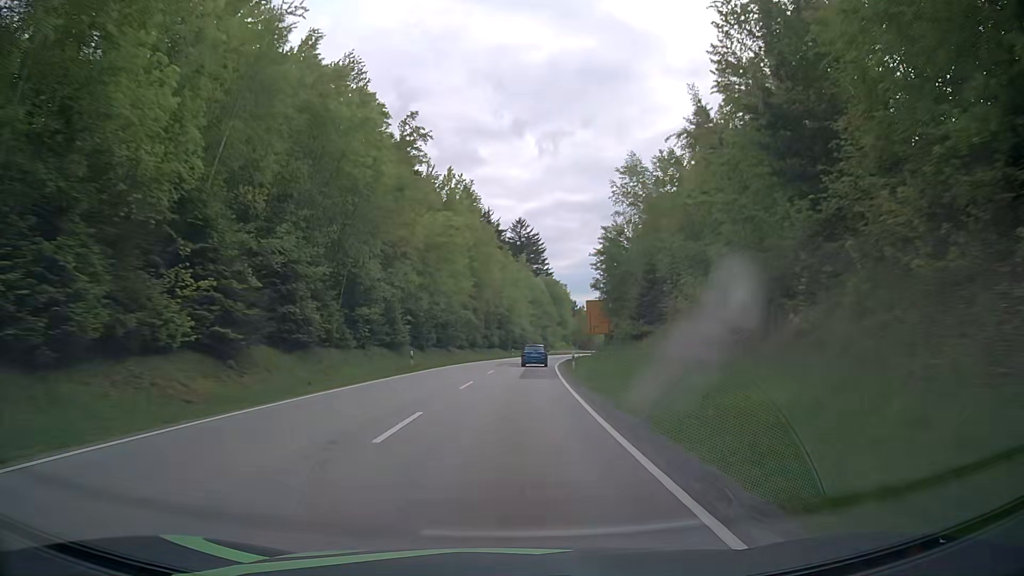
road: secondary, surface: asphalt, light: Day
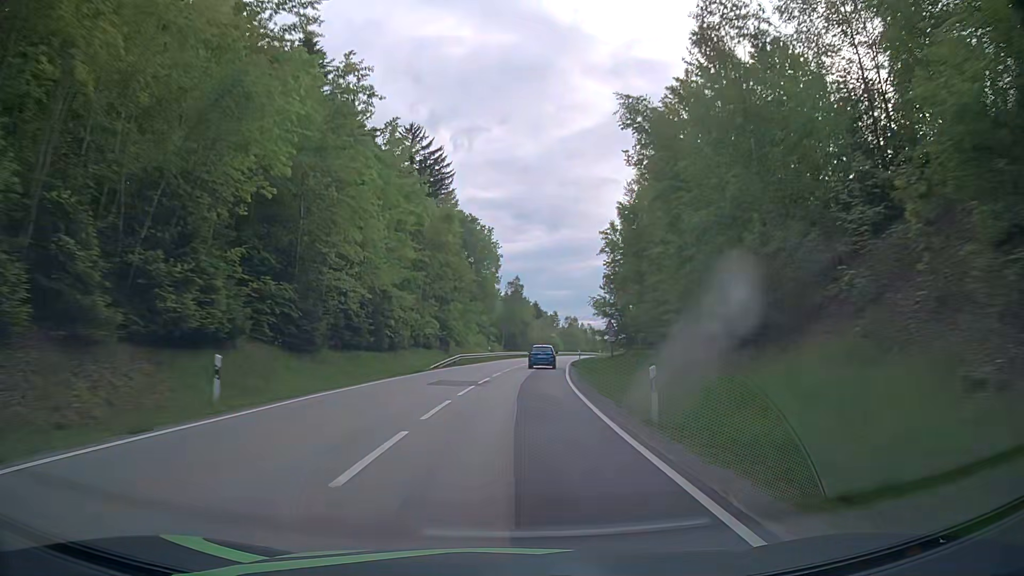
(+4.1, +73.0) m; +7°
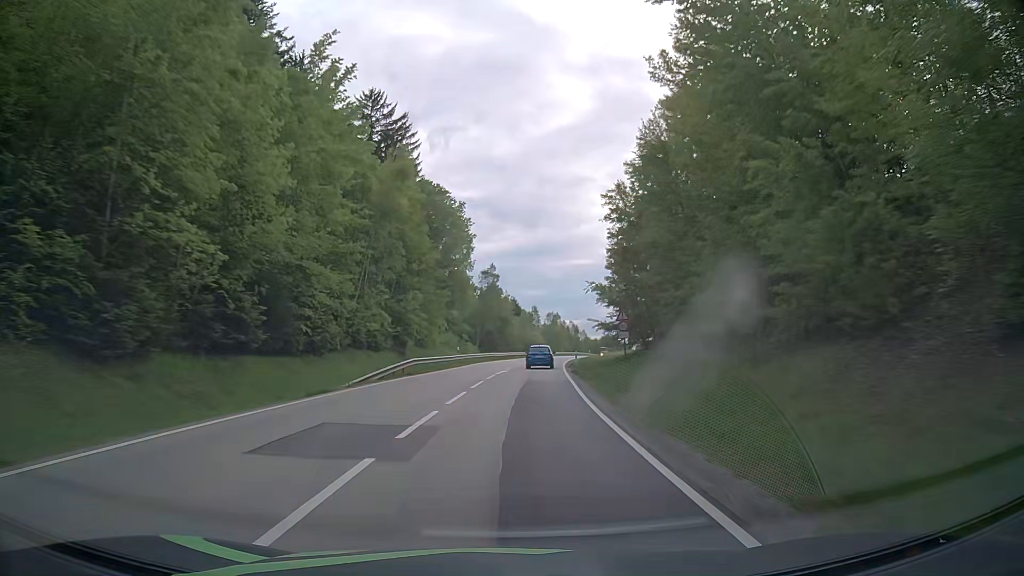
(+0.3, +14.4) m; +1°
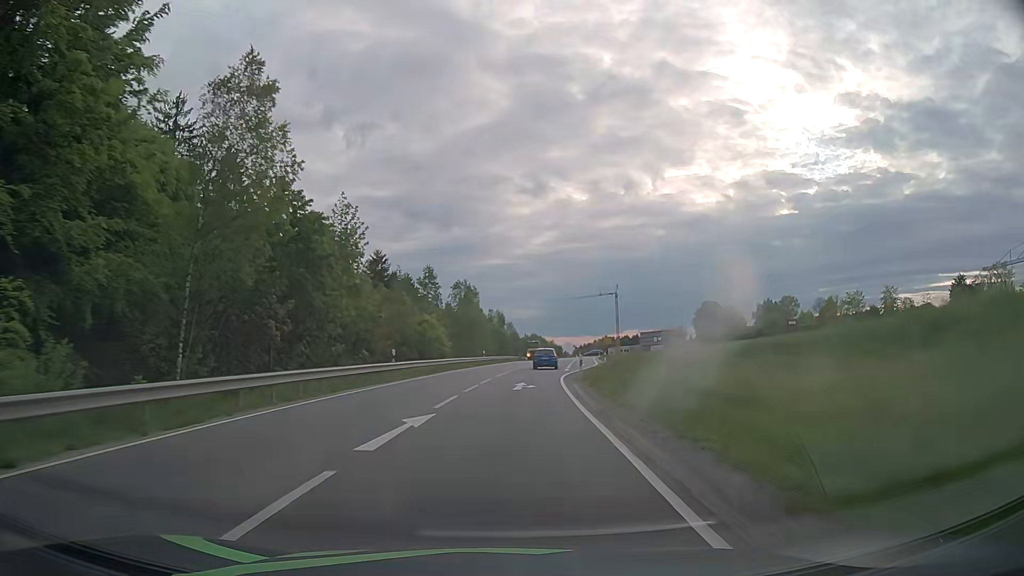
(+5.4, +66.1) m; +8°
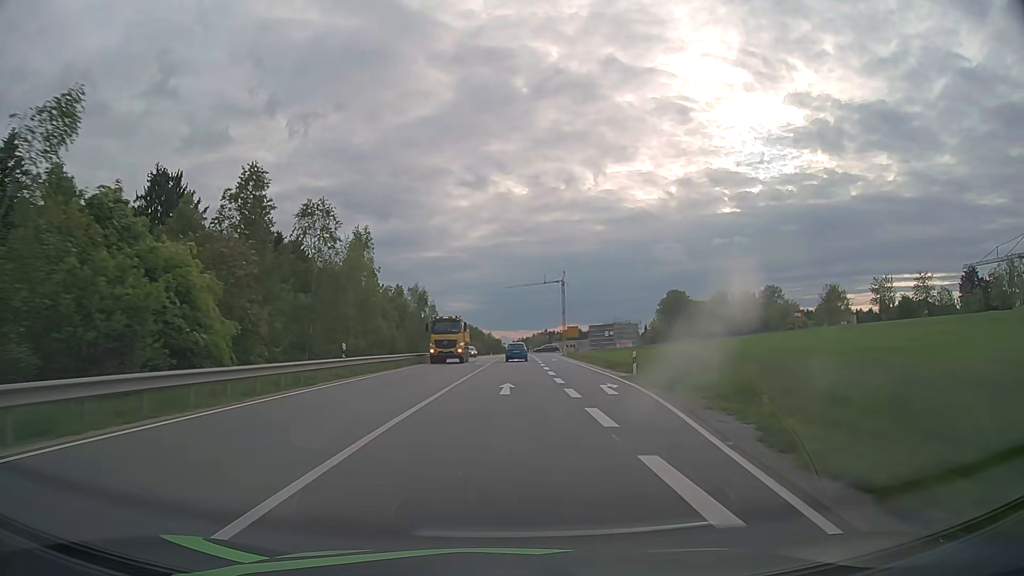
(+1.8, +39.0) m; +5°
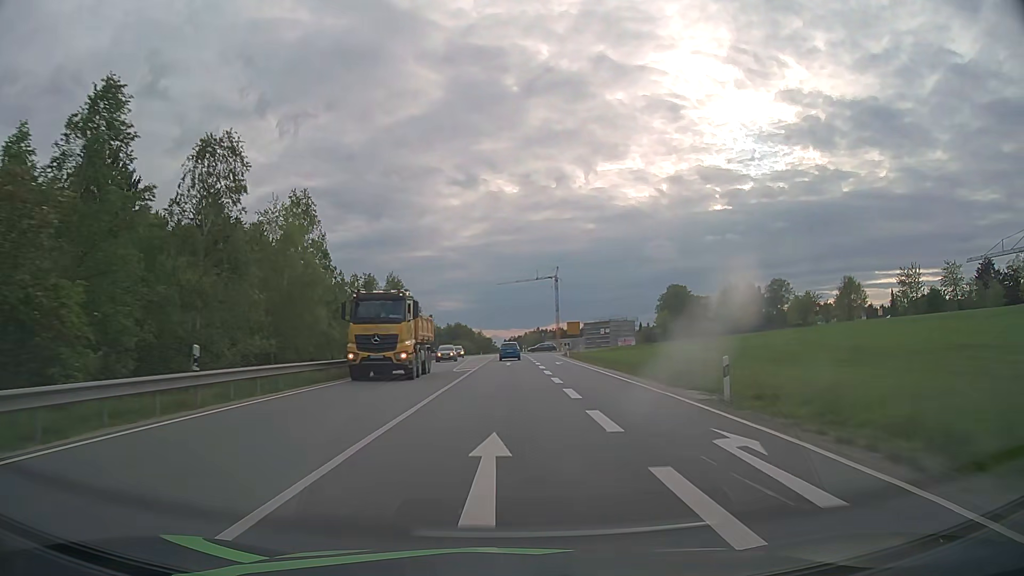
(+0.1, +12.8) m; +1°
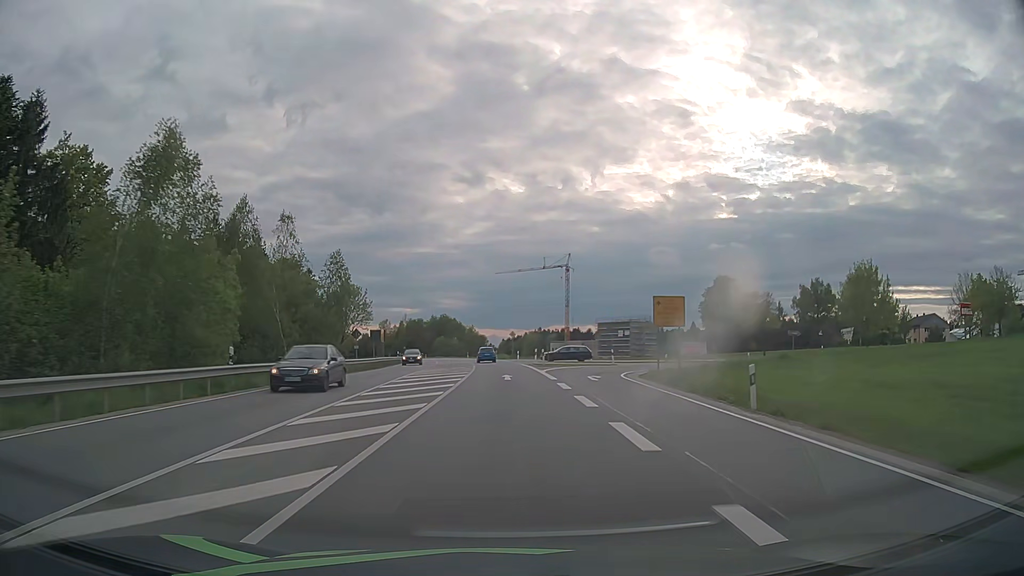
(+0.2, +49.8) m; 0°
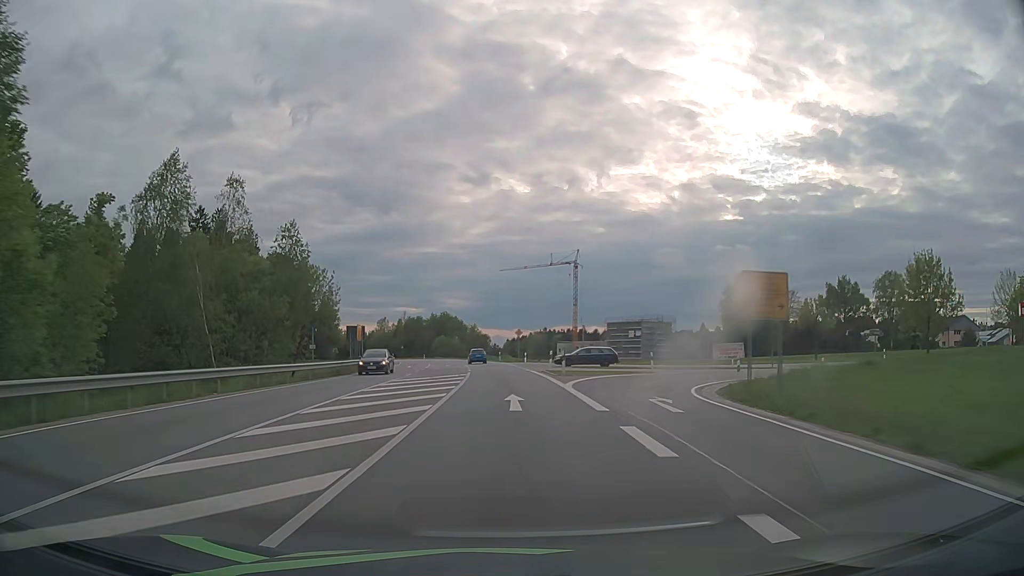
(0.0, +12.4) m; 0°
(0, +10) (0, +20) (0, +30) (-1, +40) (-1, +50) (-2, +60) (-3, +70) (-4, +80) (-6, +90) (-7, +100) m
